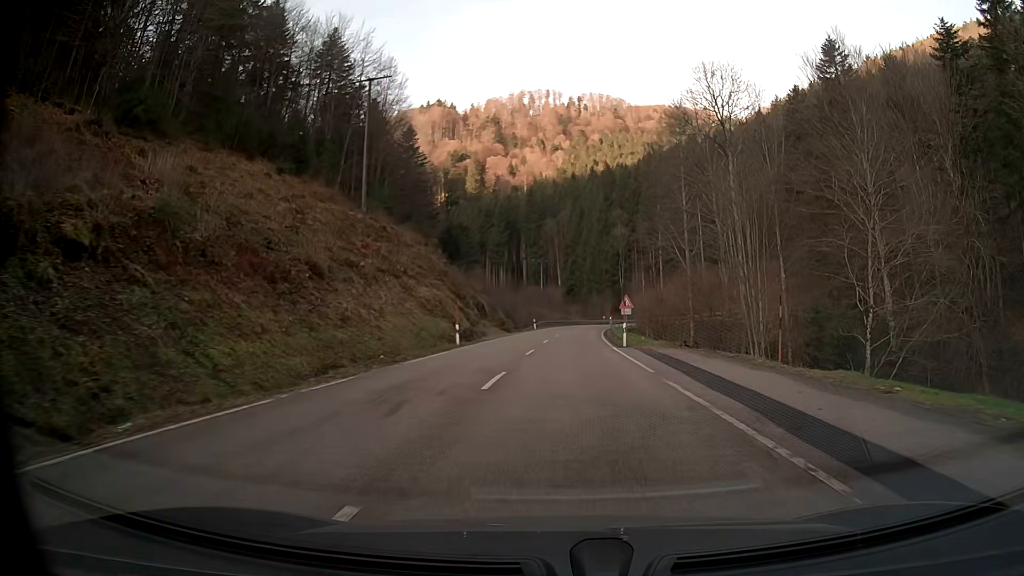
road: secondary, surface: asphalt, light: Day
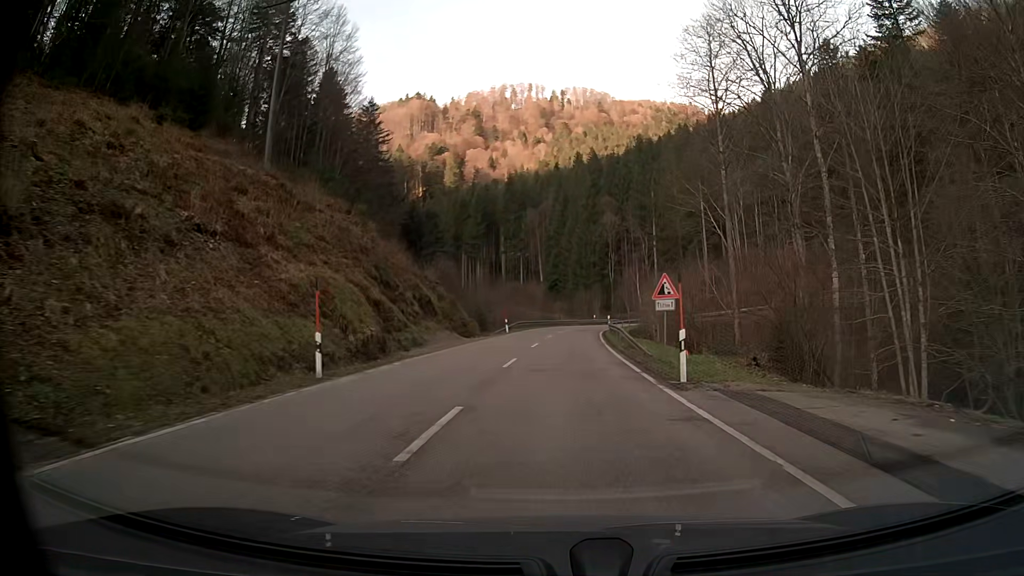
(+0.2, +18.2) m; +1°
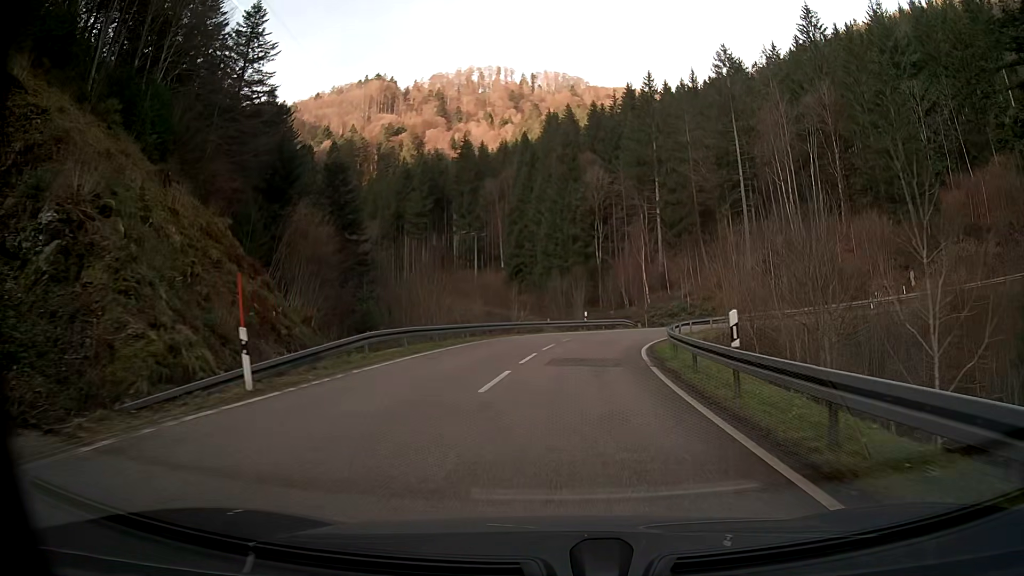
(+1.0, +42.0) m; +3°
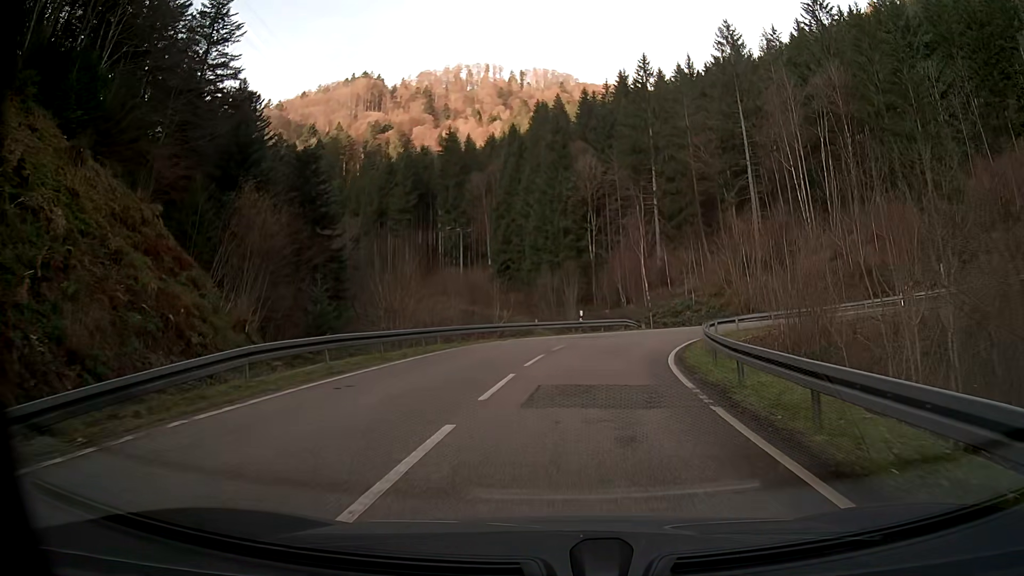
(+0.1, +7.3) m; +1°
(0, +10) (+1, +20) (+5, +29) (+12, +36) (+21, +39) (+31, +37) (+40, +32) (+47, +25) (+53, +17) (+59, +9) m
